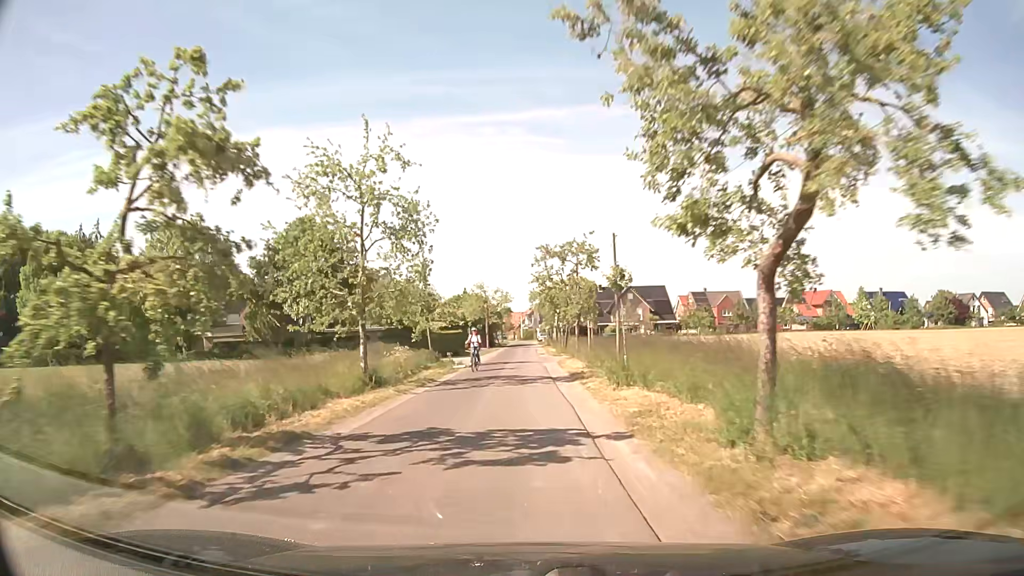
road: unclassified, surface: asphalt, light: Day
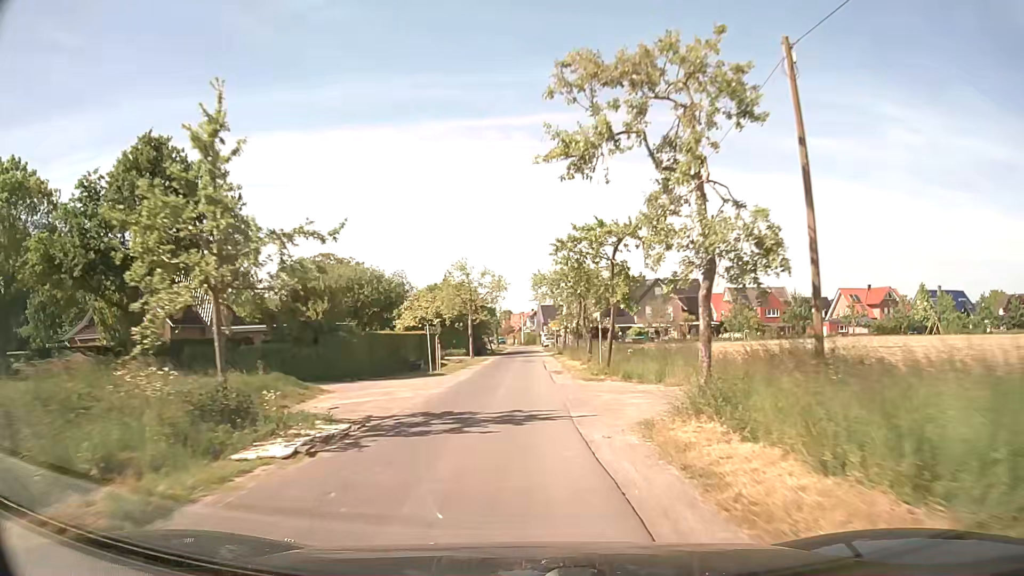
(-0.2, +24.9) m; -1°
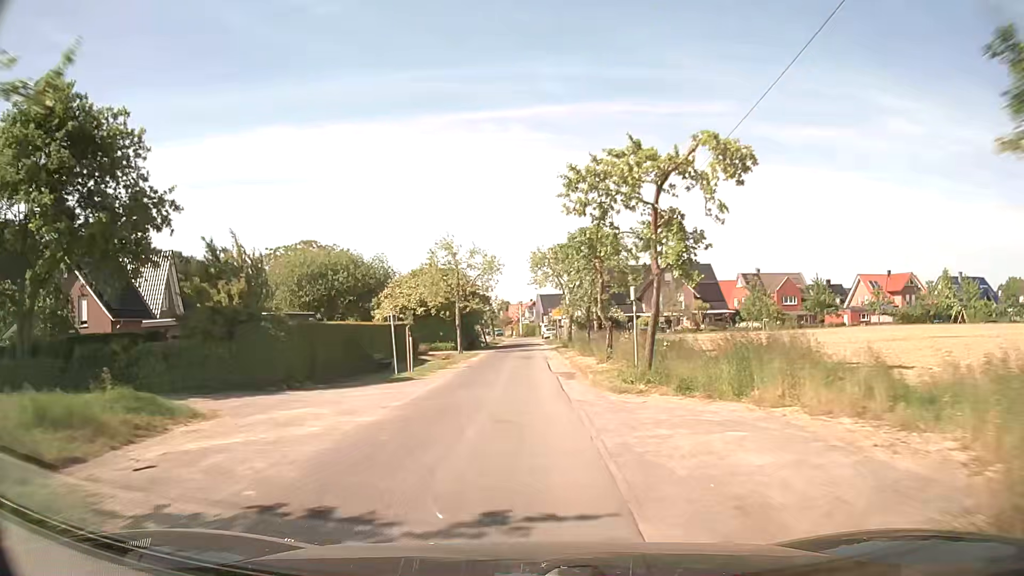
(0.0, +8.4) m; 0°
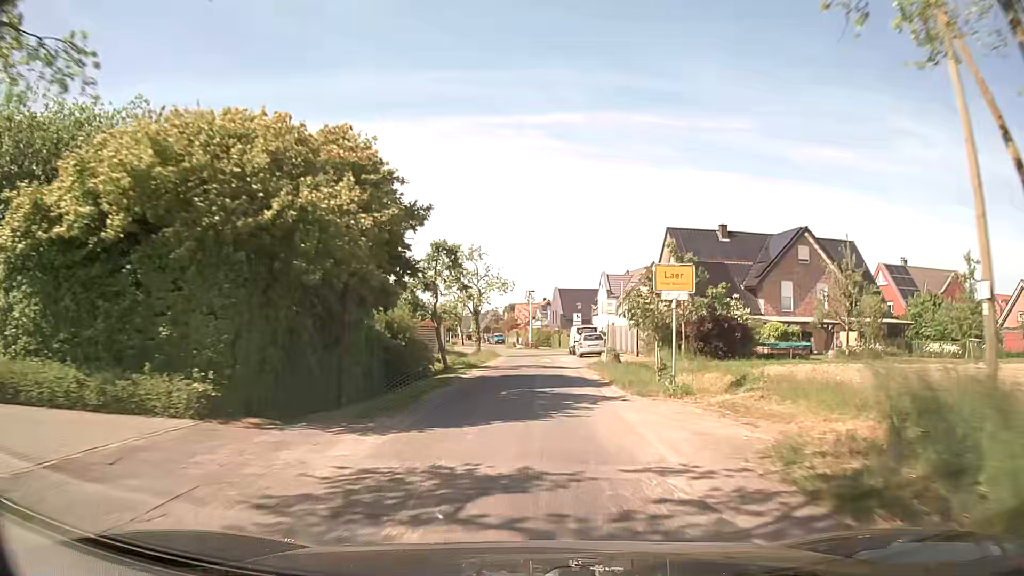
(-0.8, +42.6) m; -1°
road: residential
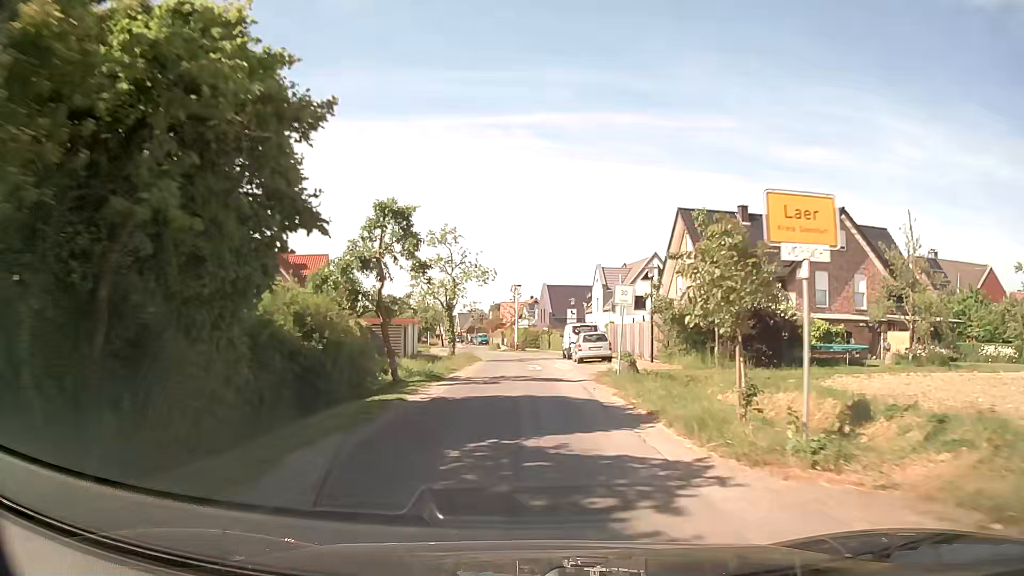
(+0.1, +8.3) m; +1°
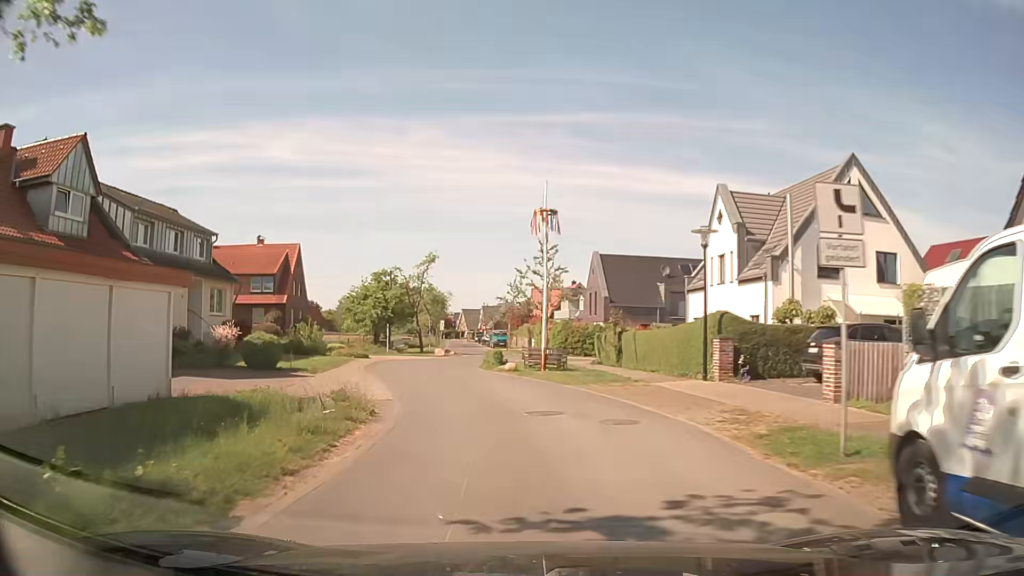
(0.0, +36.4) m; -2°
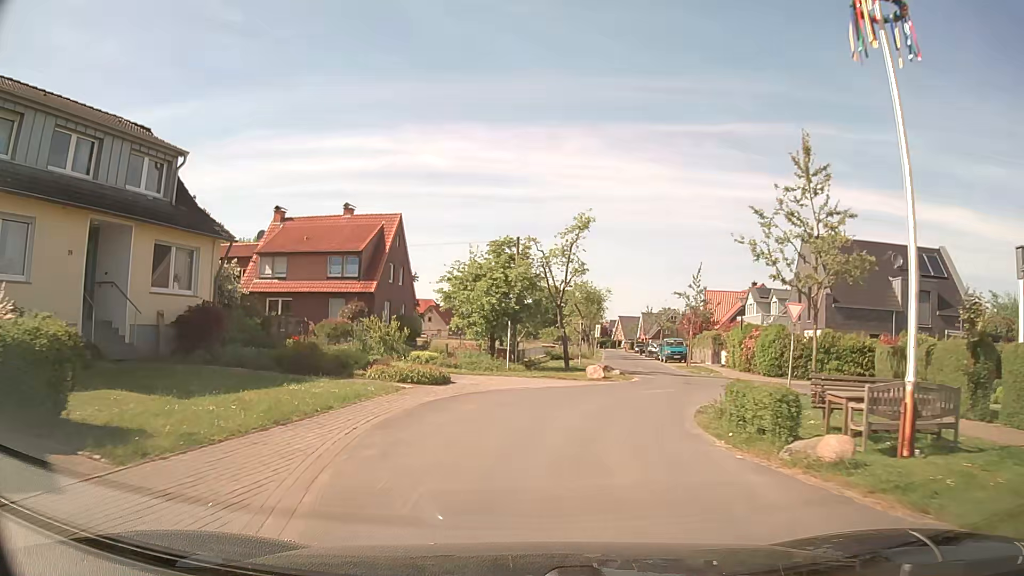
(-2.0, +17.2) m; -13°
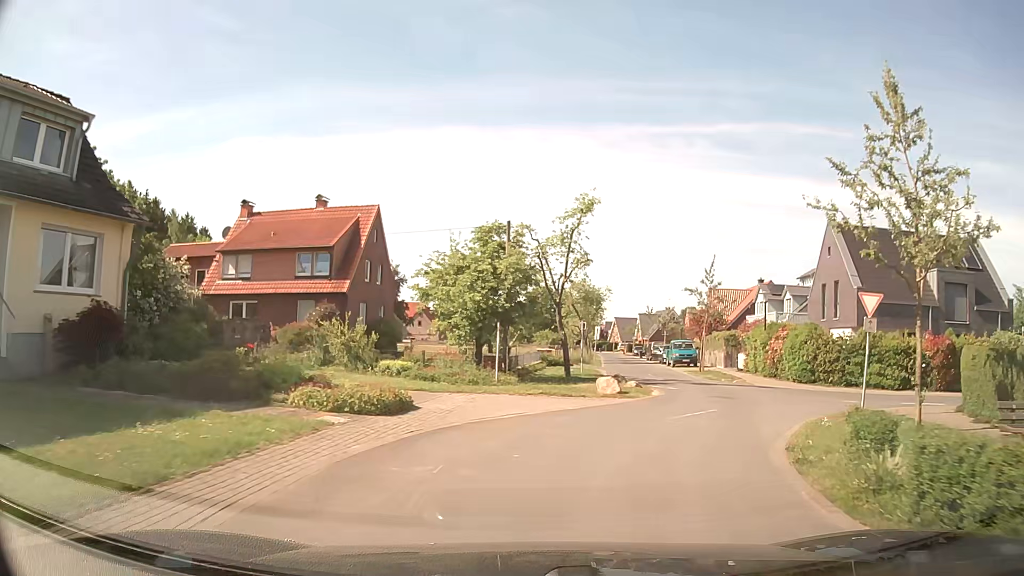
(0.0, +4.9) m; 0°
(+1, +10) (+6, +18) (+16, +20) (+26, +19) (+36, +17) (+46, +16) (+55, +15) (+65, +13) (+75, +14) (+80, +22) m
